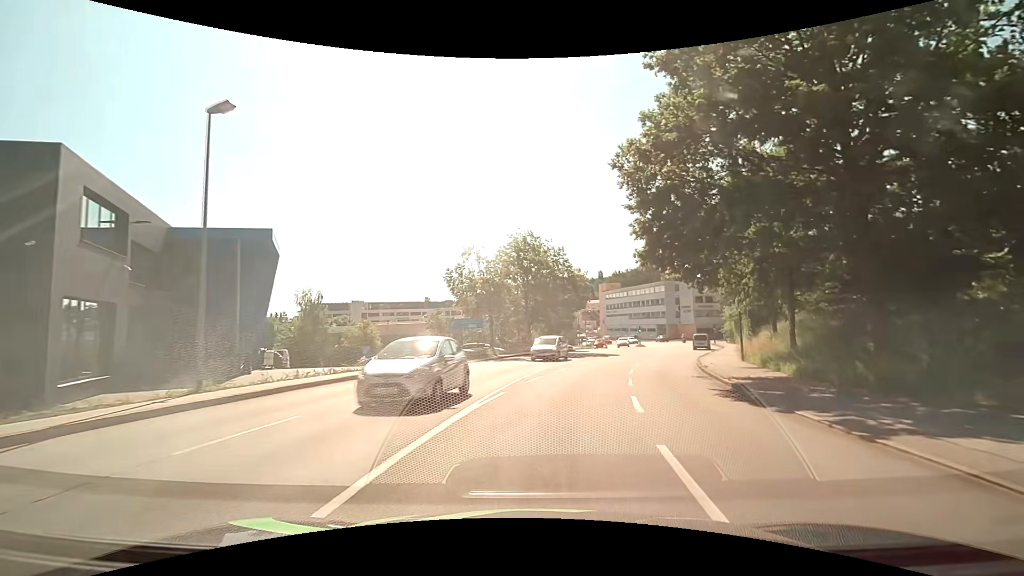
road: tertiary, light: Day
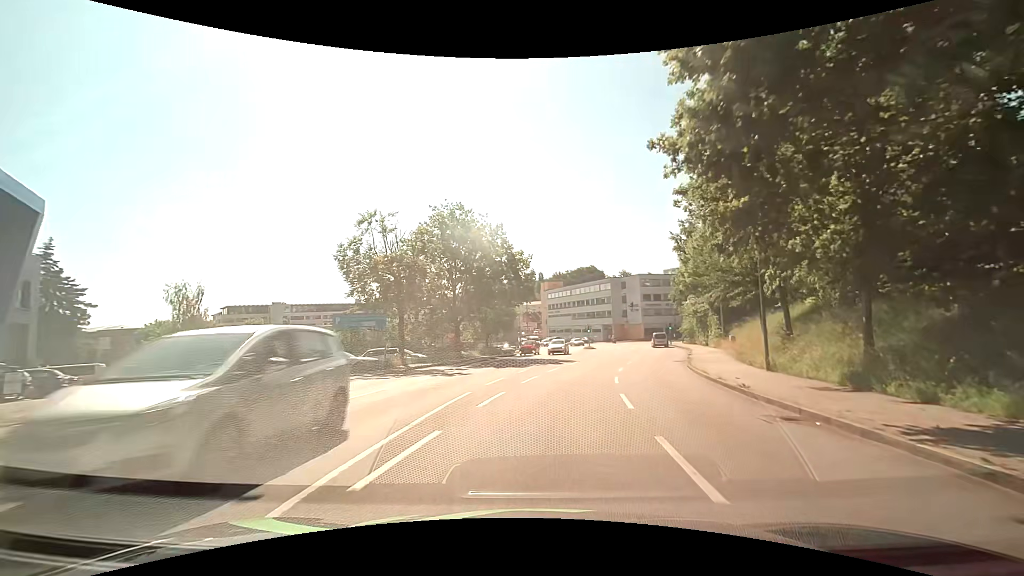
(+0.6, +11.4) m; +6°
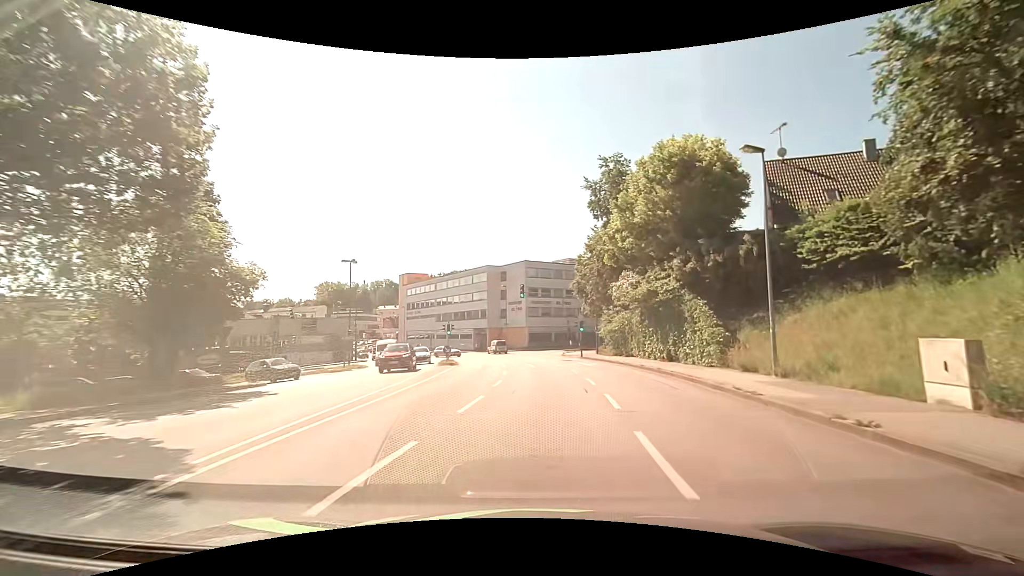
(+4.1, +30.0) m; +14°
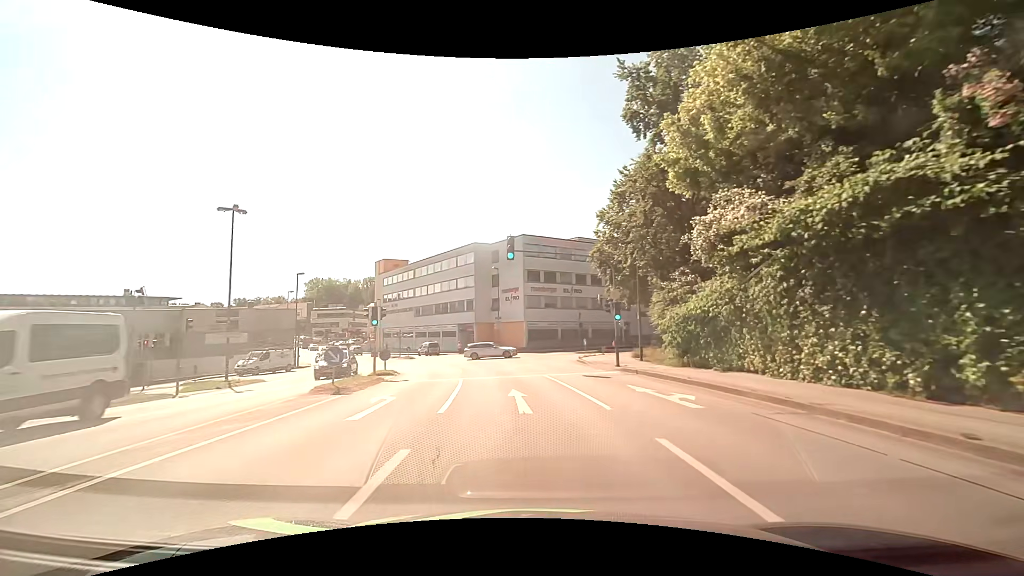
(+0.4, +18.8) m; 0°
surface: asphalt
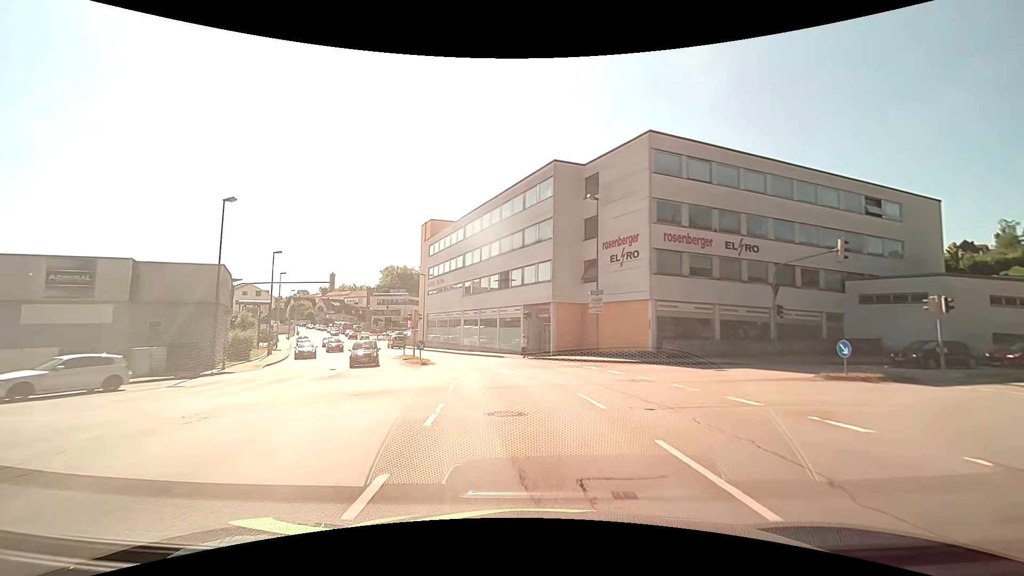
(-2.7, +28.8) m; -10°
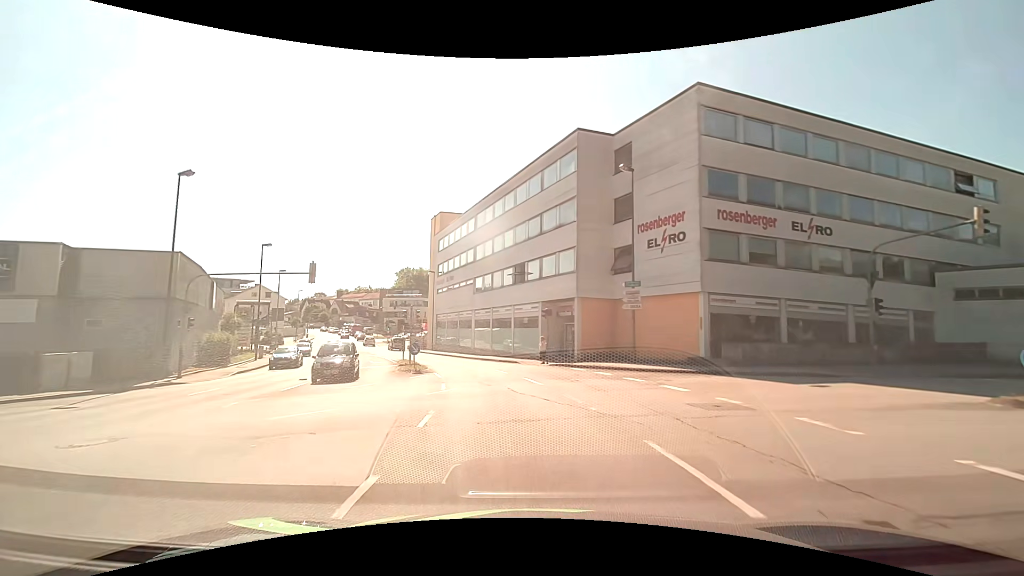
(-0.1, +5.9) m; -2°
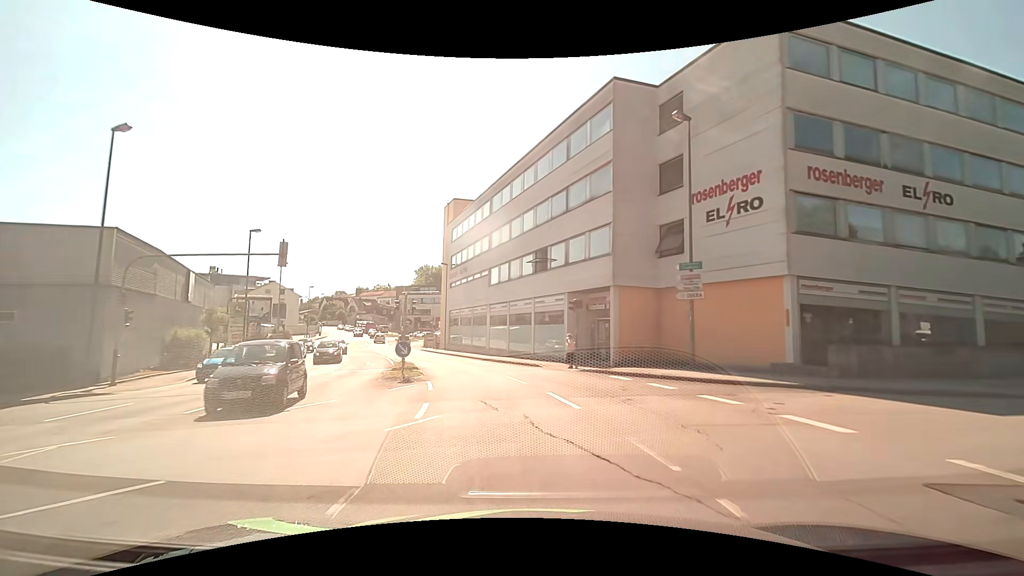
(-0.1, +5.8) m; -2°
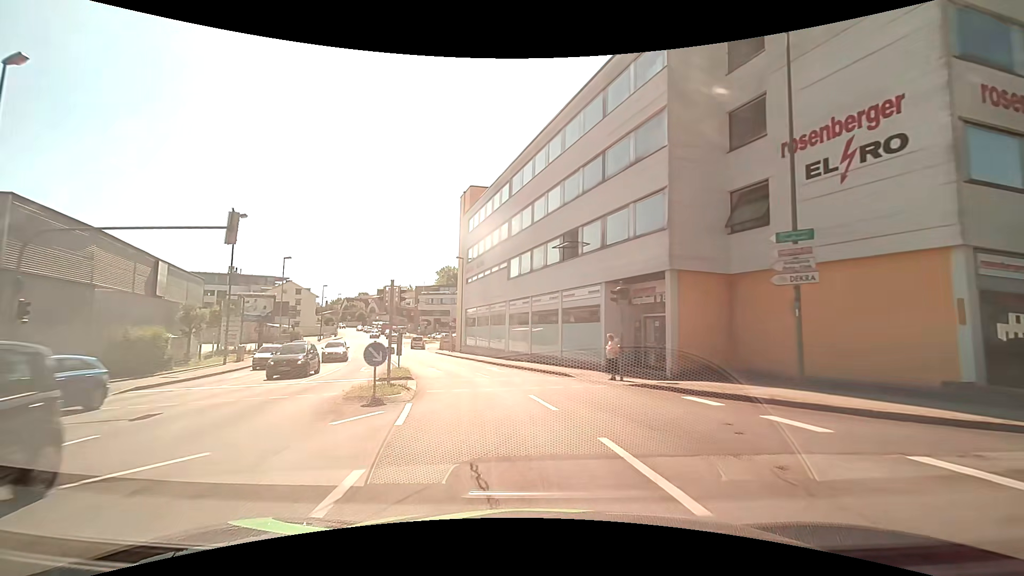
(-0.1, +5.8) m; -2°
(-1, +10) (-2, +20) (-5, +29) (-9, +39) (-12, +48) (-15, +58) (-18, +67) (-21, +77) (-24, +86) (-26, +96) m
